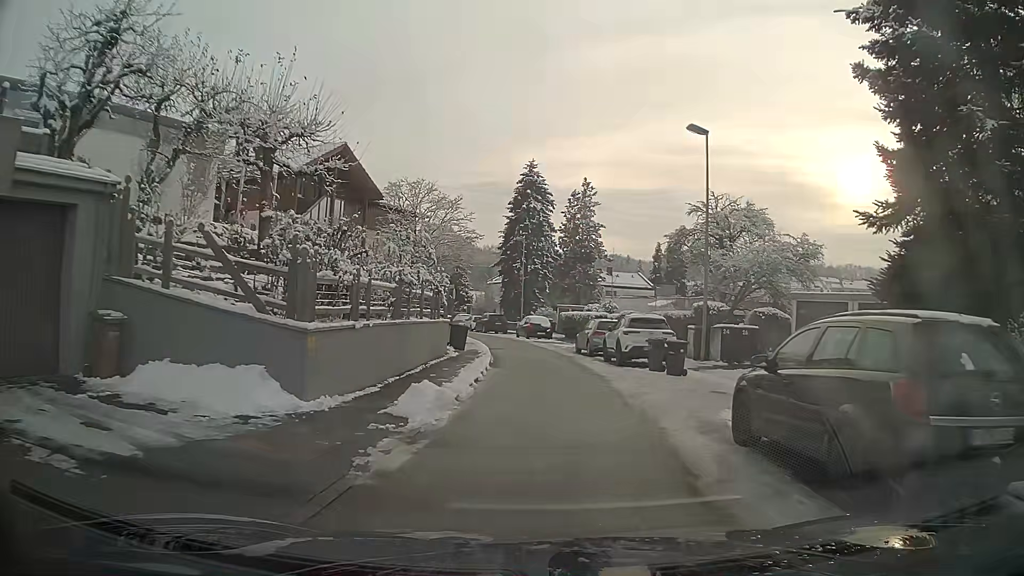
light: Day
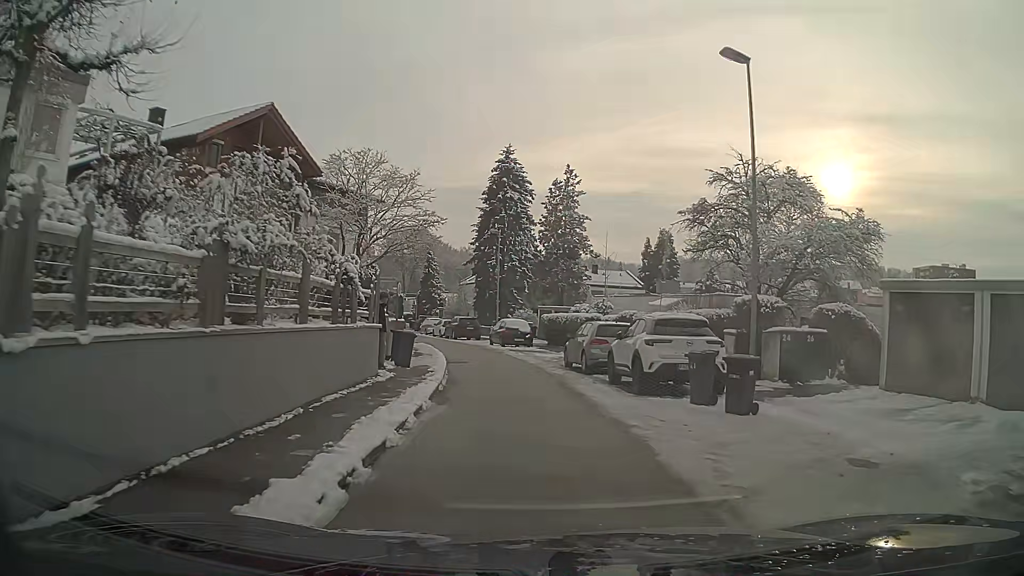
(+0.1, +7.4) m; +1°
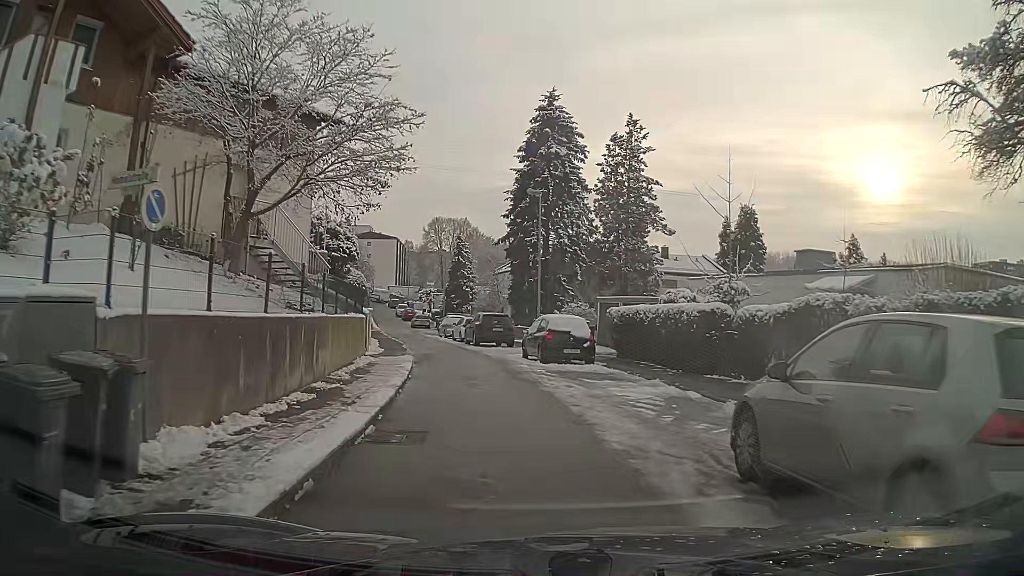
(-0.4, +15.1) m; -5°
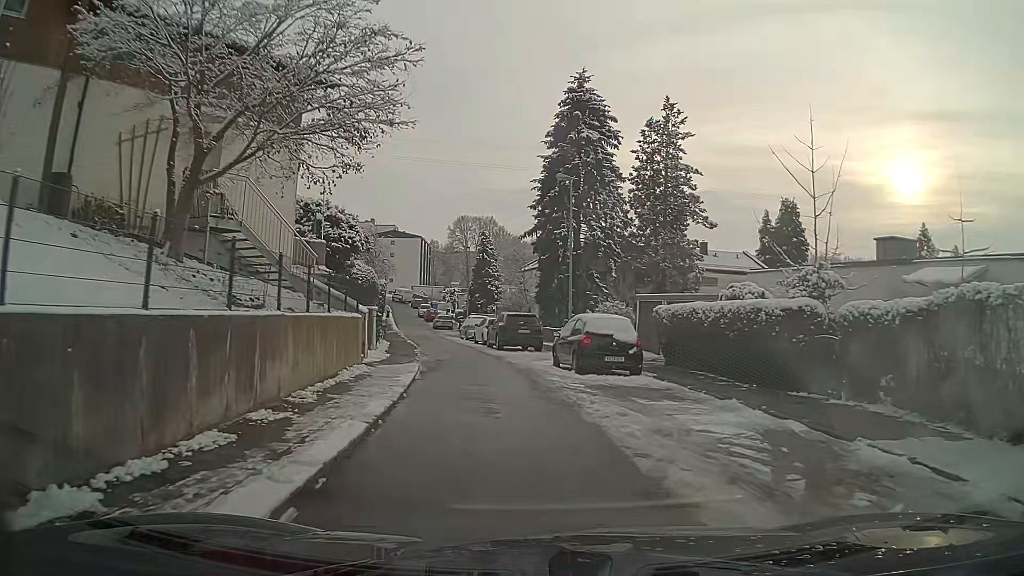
(-0.1, +3.9) m; -2°
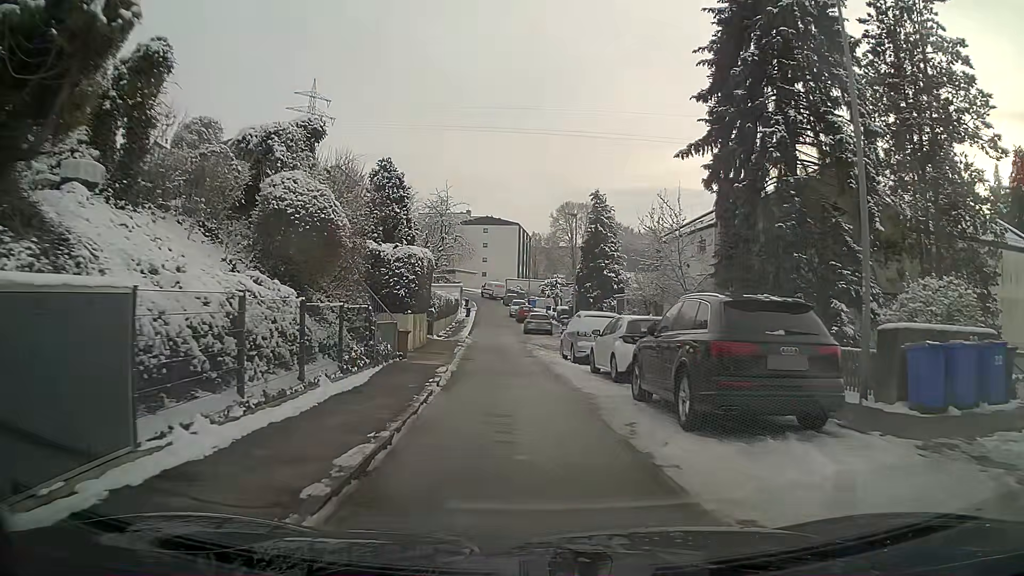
(-1.8, +21.0) m; -9°
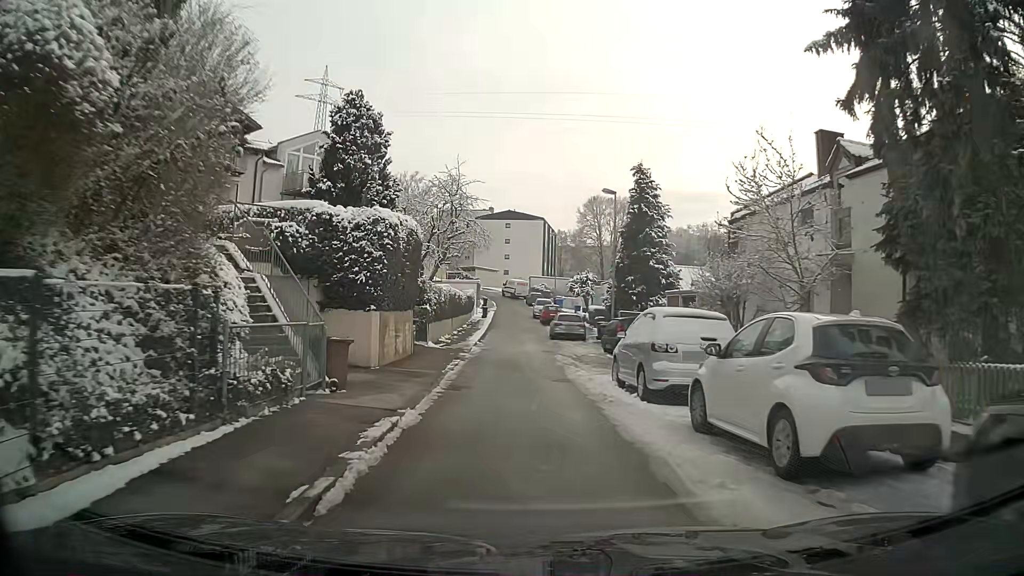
(-0.1, +9.0) m; -2°
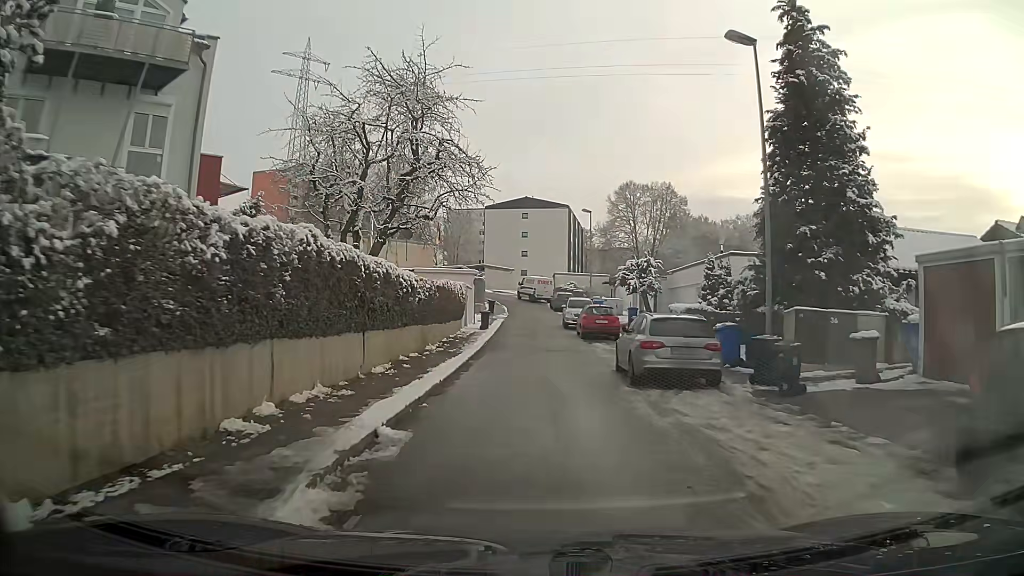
(-0.5, +22.0) m; -2°
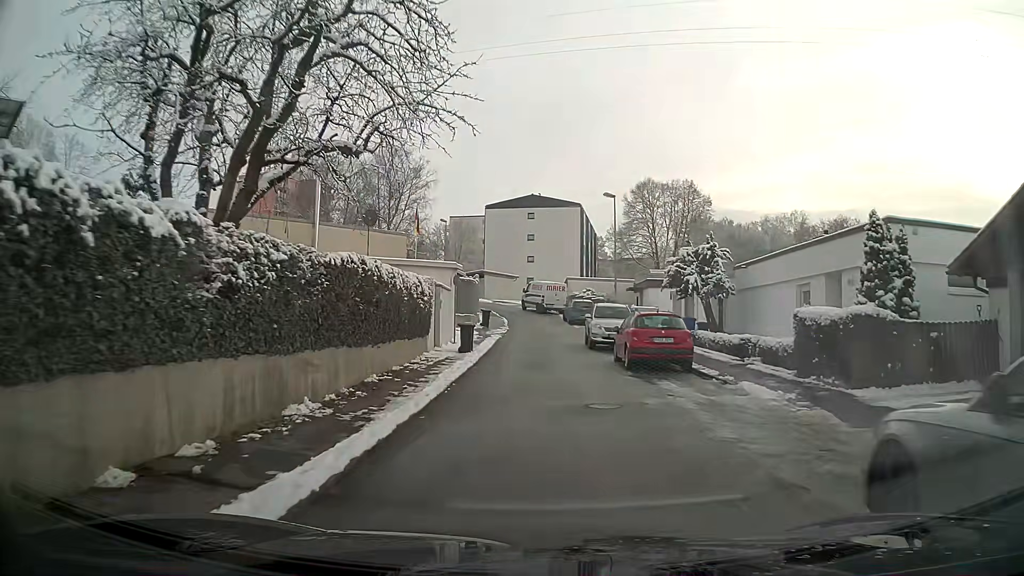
(0.0, +12.4) m; 0°
(0, +10) (0, +20) (0, +30) (0, +40) (-2, +50) (-6, +59) (-11, +67) (-19, +74) (-27, +80) (-28, +89) m
